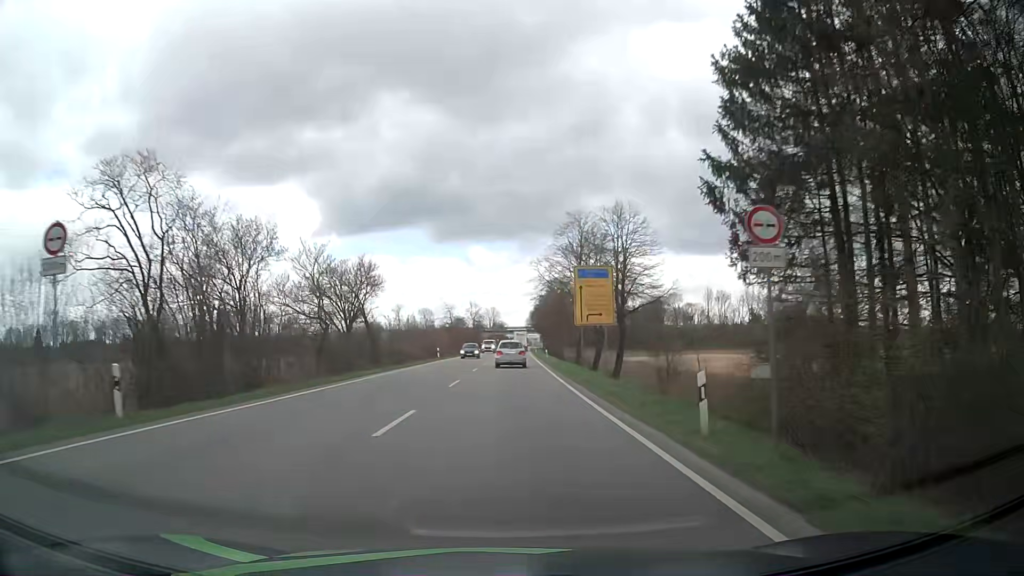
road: primary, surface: asphalt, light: Day
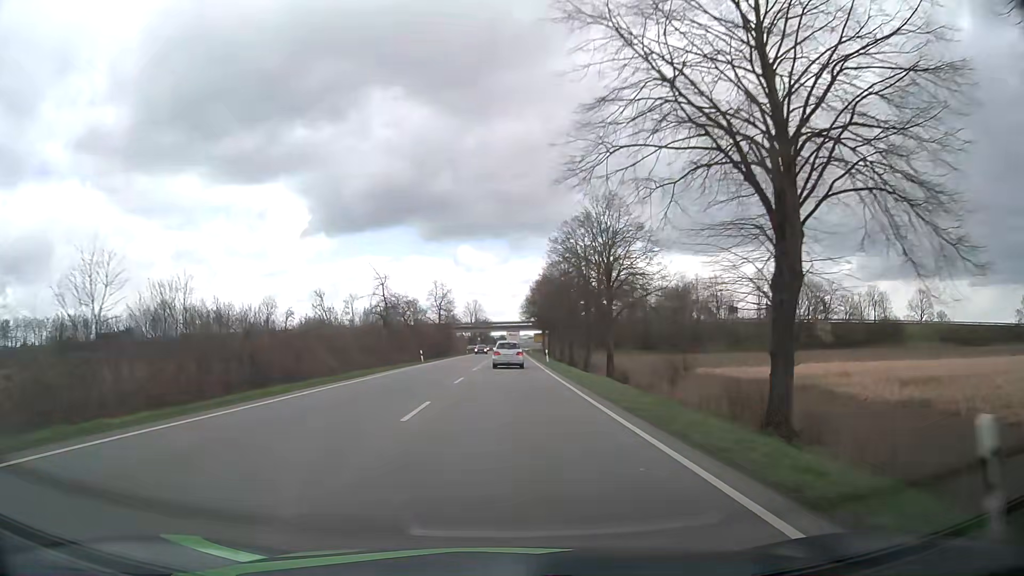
(+0.8, +57.6) m; +1°
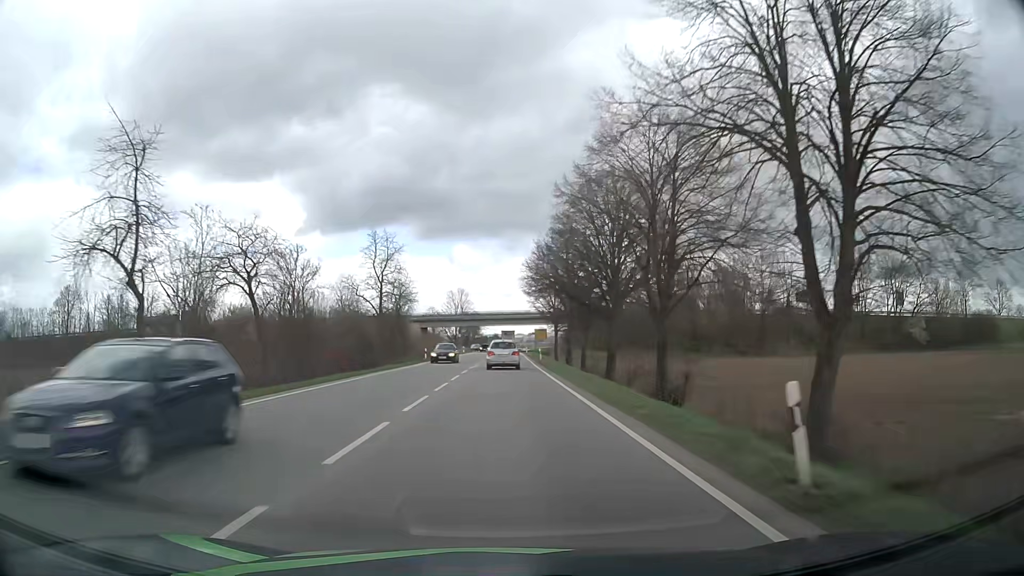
(+0.3, +46.7) m; +1°
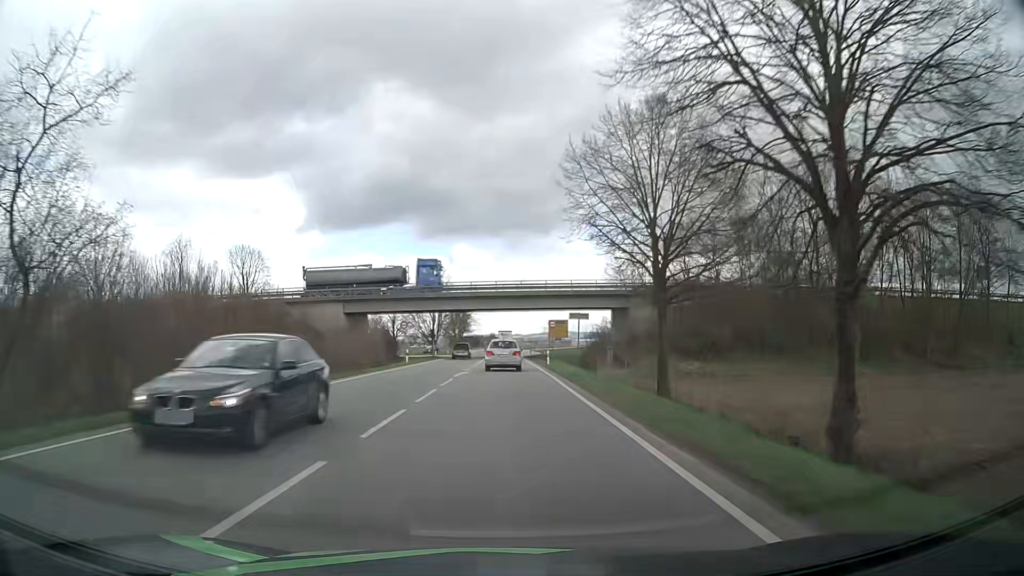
(-0.1, +58.2) m; 0°
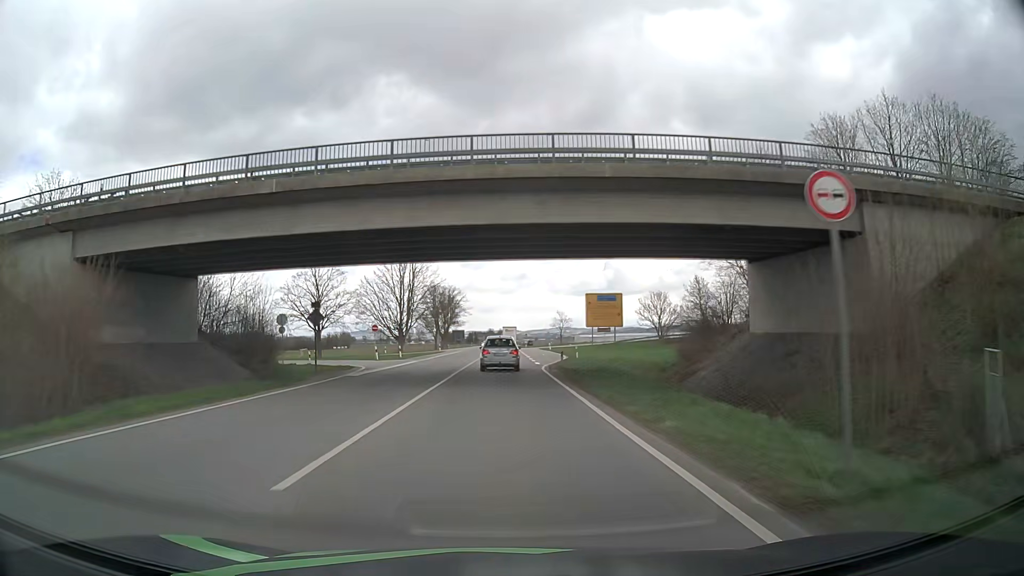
(0.0, +45.5) m; 0°
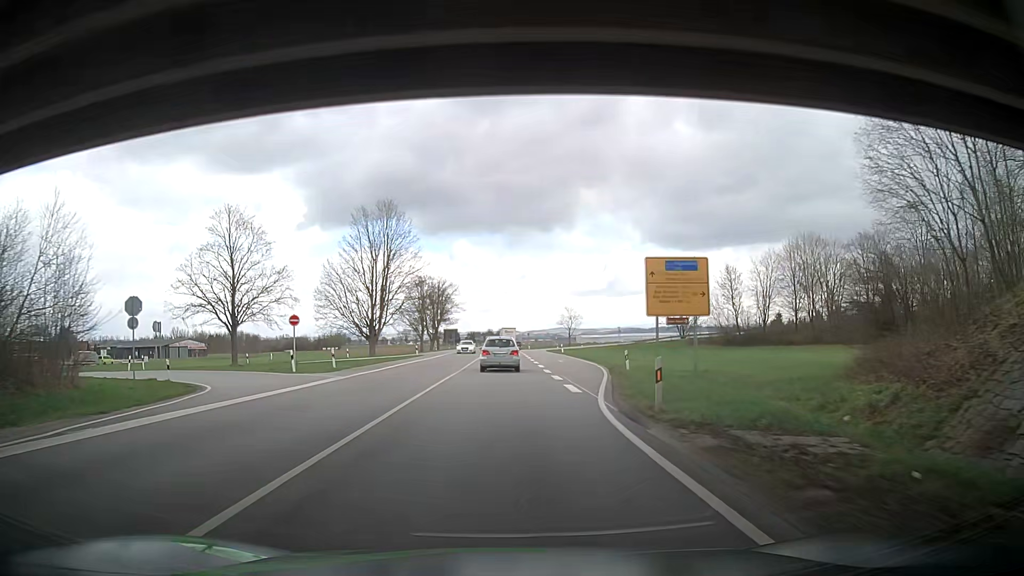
(0.0, +22.0) m; 0°
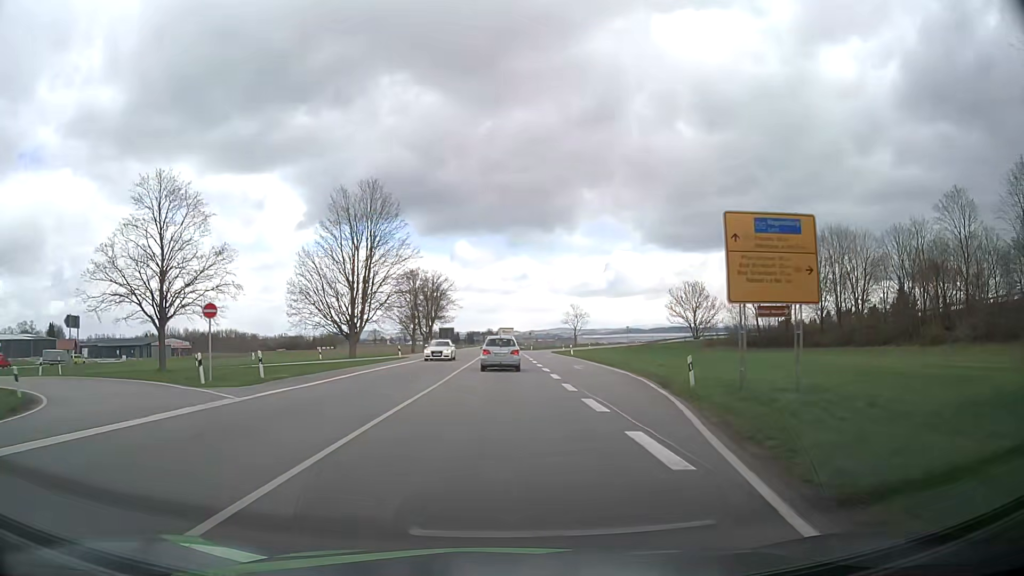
(+0.2, +10.7) m; +1°
(0, +10) (0, +20) (-1, +30) (-1, +40) (-1, +50) (-1, +60) (-1, +70) (-1, +80) (-2, +90) (-2, +100) m
